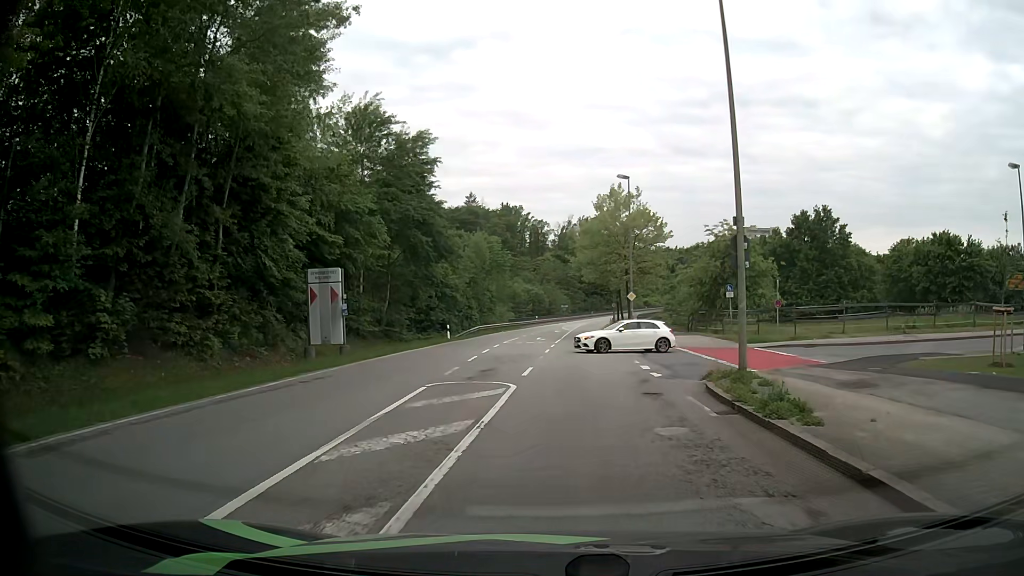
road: secondary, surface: asphalt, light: Day
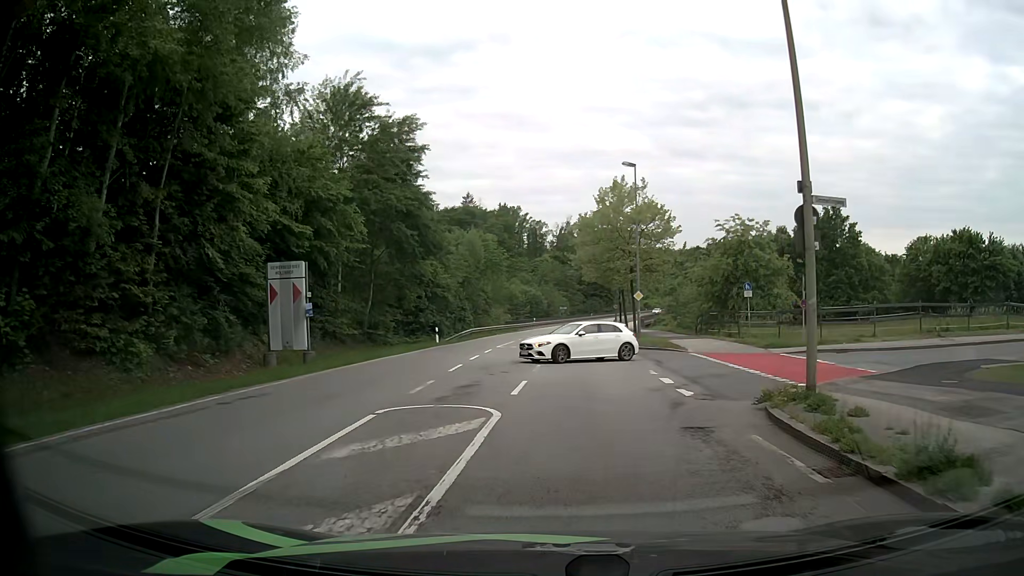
(0.0, +4.0) m; 0°
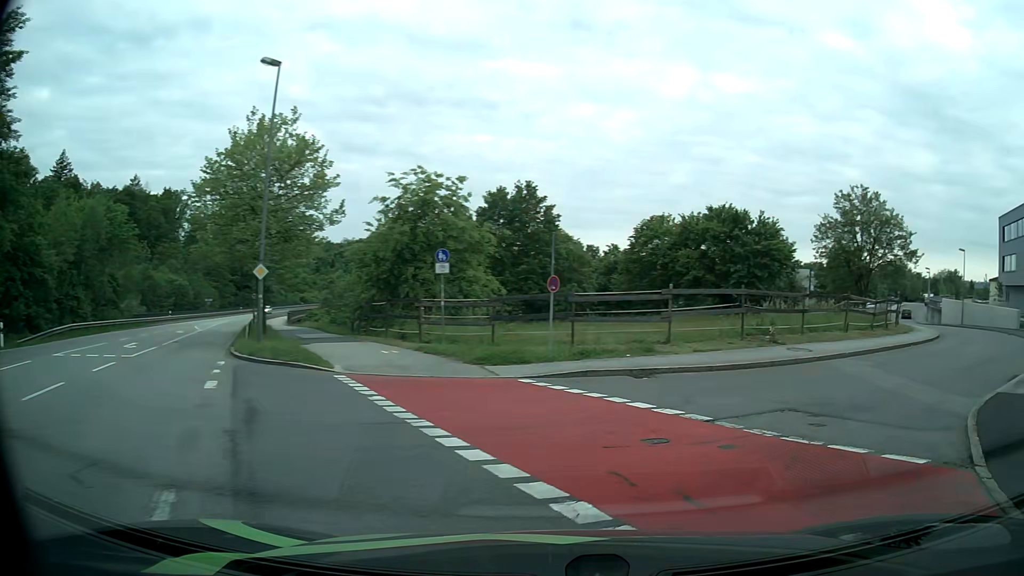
(+2.3, +14.5) m; +29°
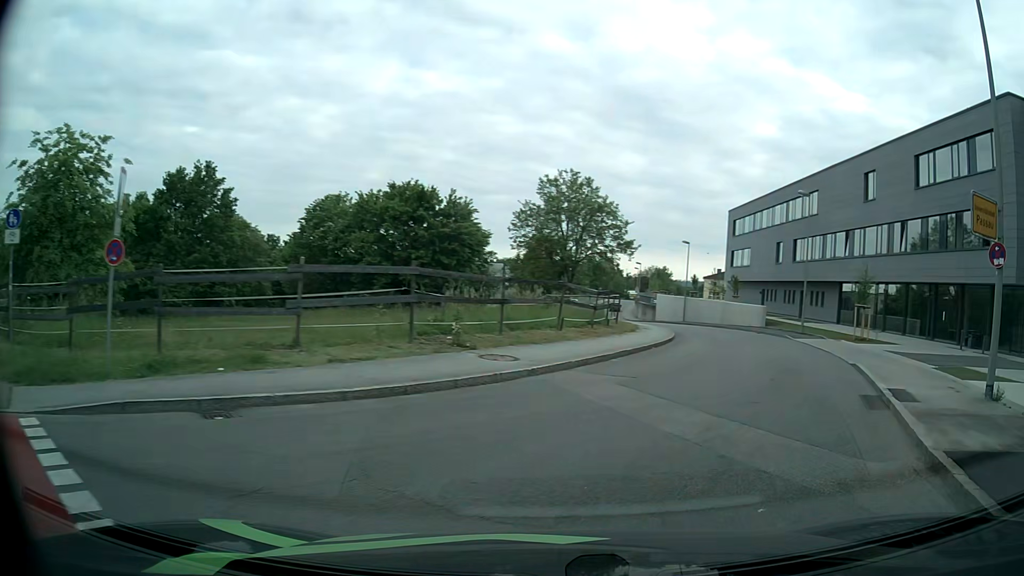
(+1.6, +6.8) m; +26°
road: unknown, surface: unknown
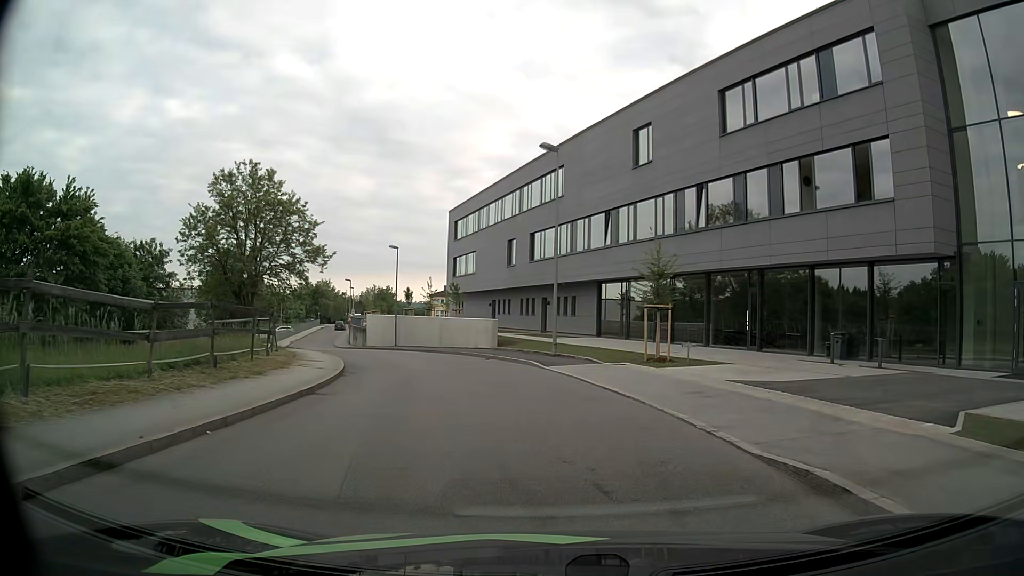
(+3.7, +12.8) m; +23°
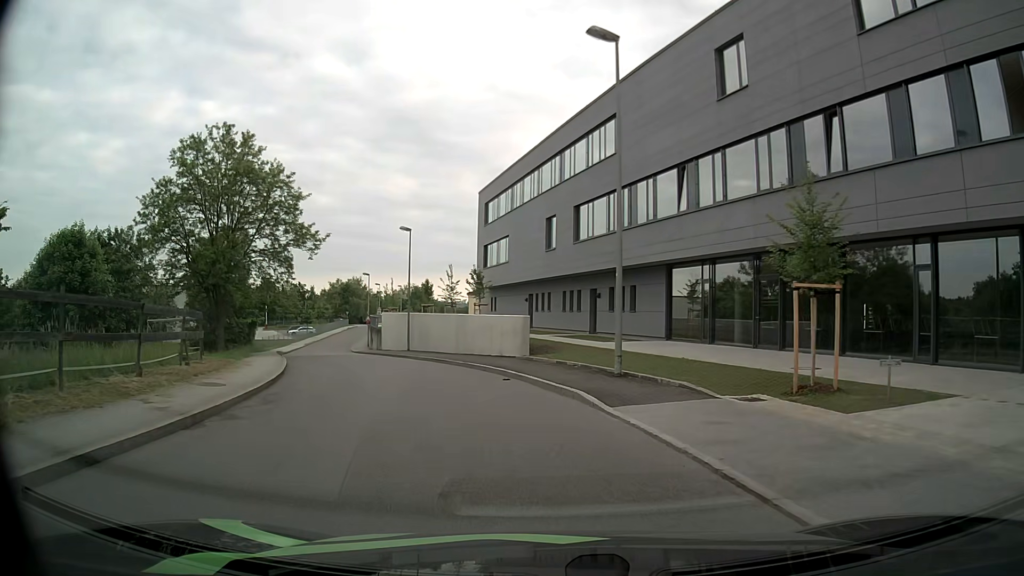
(-0.2, +10.8) m; -4°
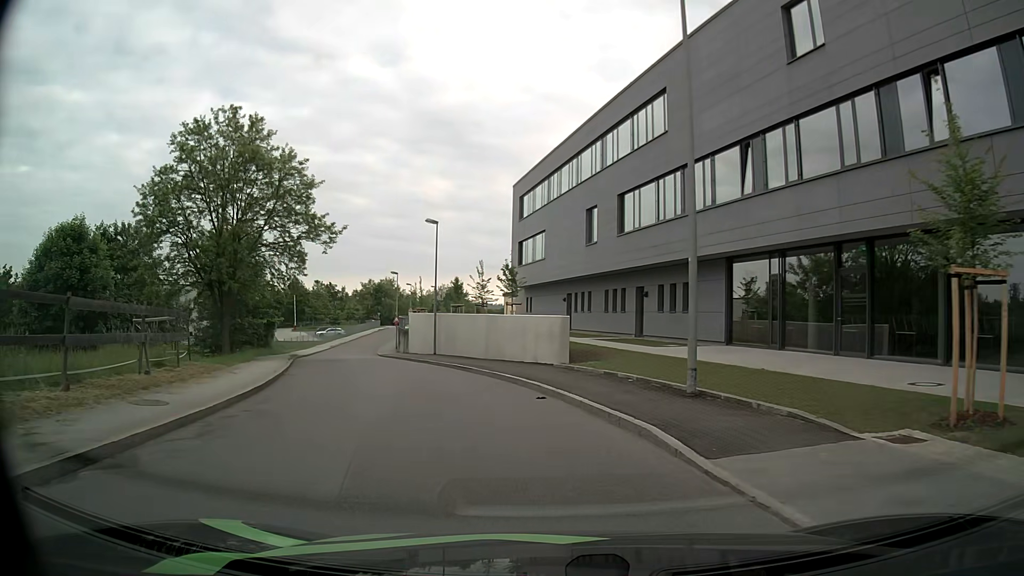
(-0.1, +4.0) m; -3°
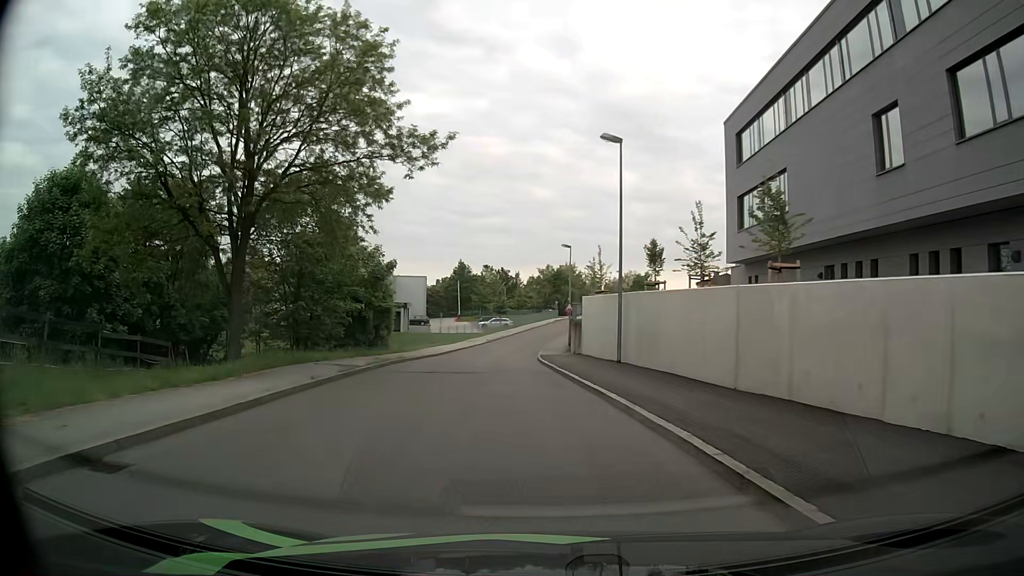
(-2.4, +16.7) m; -16°
(-1, +10) (-1, +20) (-2, +30) (-3, +40) (-2, +50) (-2, +60) (-1, +70) (0, +80) (+2, +90) (+3, +100) m
